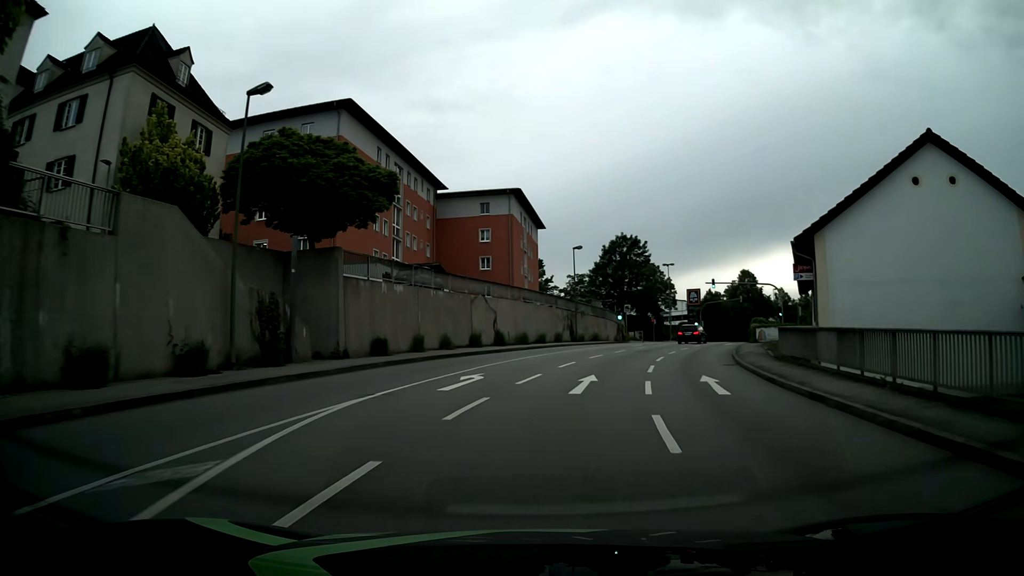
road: tertiary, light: Day
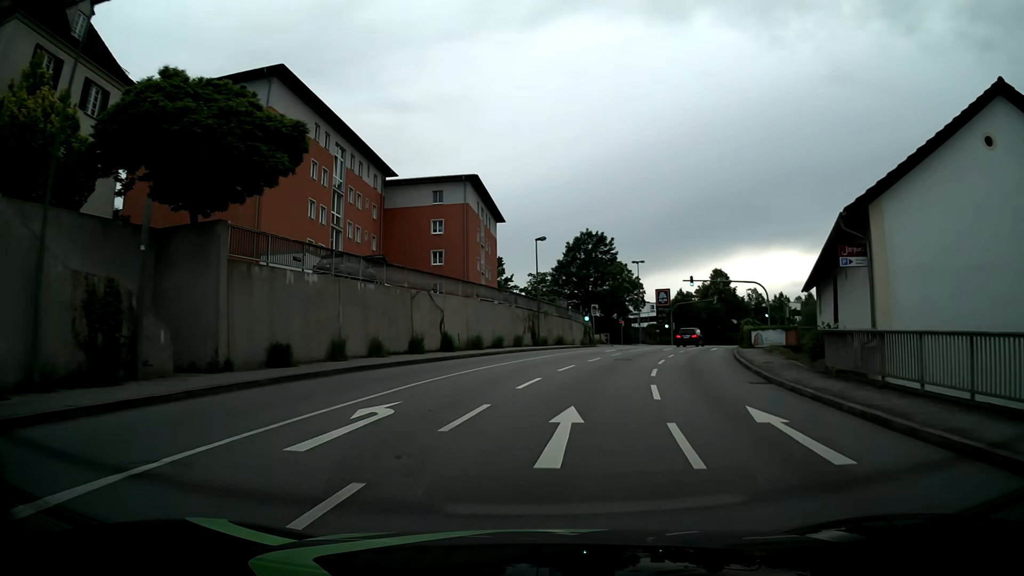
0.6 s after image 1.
(+0.2, +6.8) m; +4°
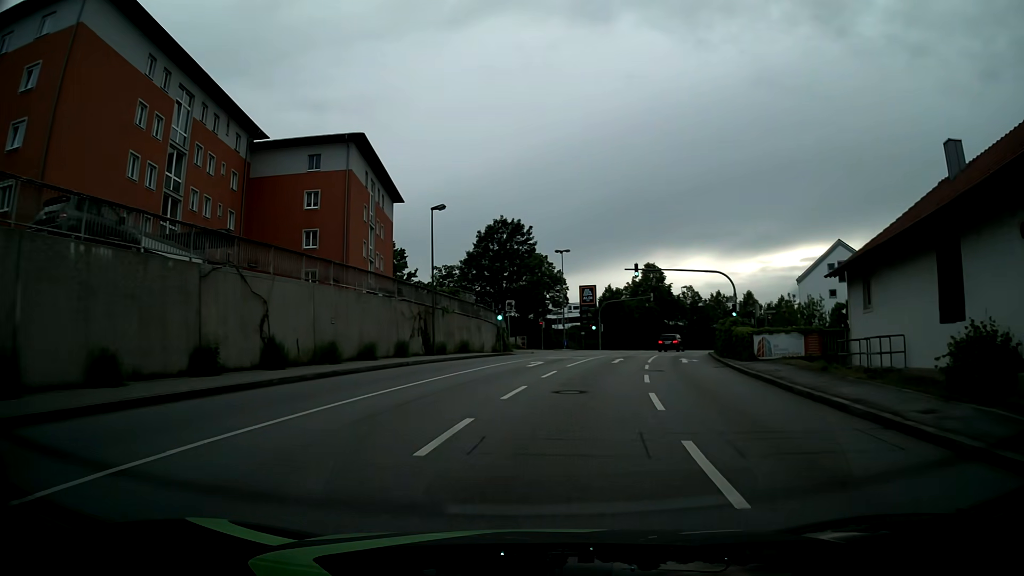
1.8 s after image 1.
(+0.8, +13.5) m; +7°
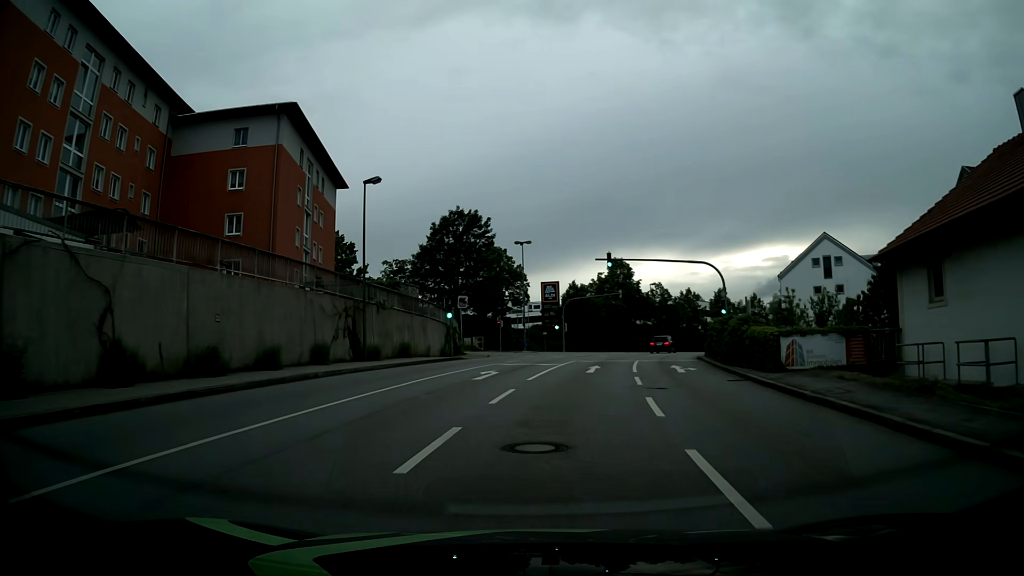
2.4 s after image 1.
(+0.2, +6.7) m; +3°
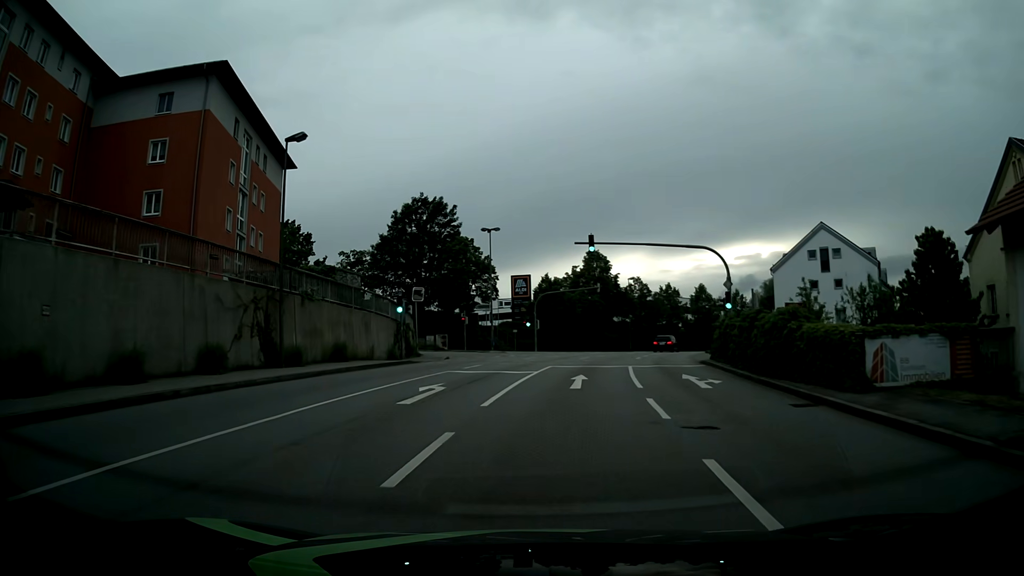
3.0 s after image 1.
(+0.2, +6.7) m; +2°
